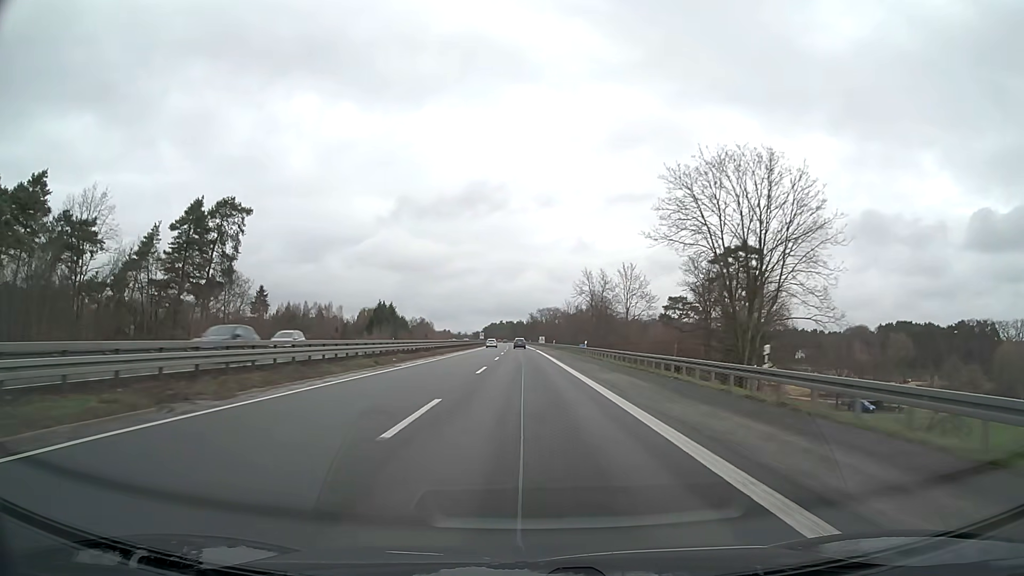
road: motorway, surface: asphalt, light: Day
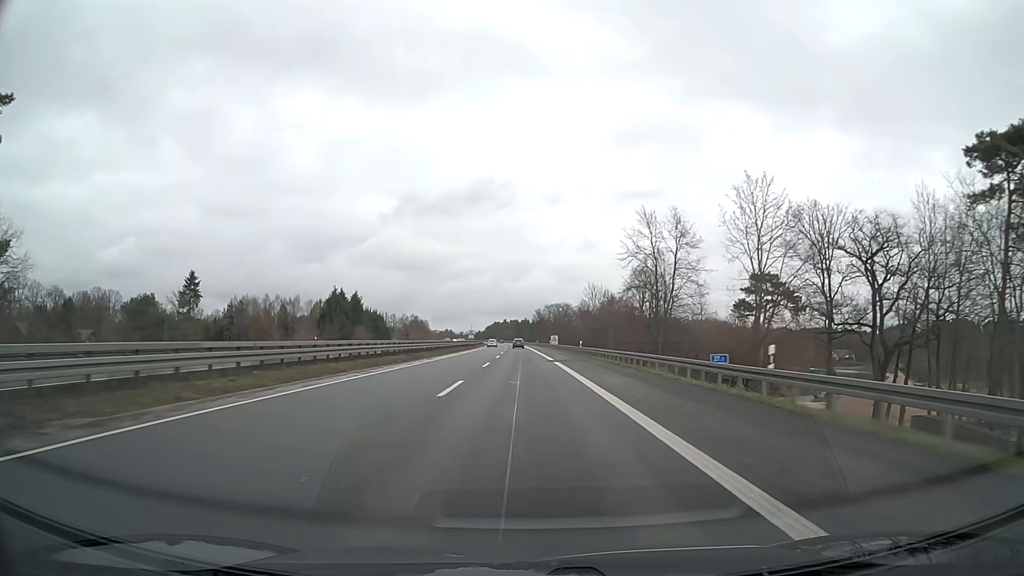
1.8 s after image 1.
(-0.2, +47.4) m; 0°
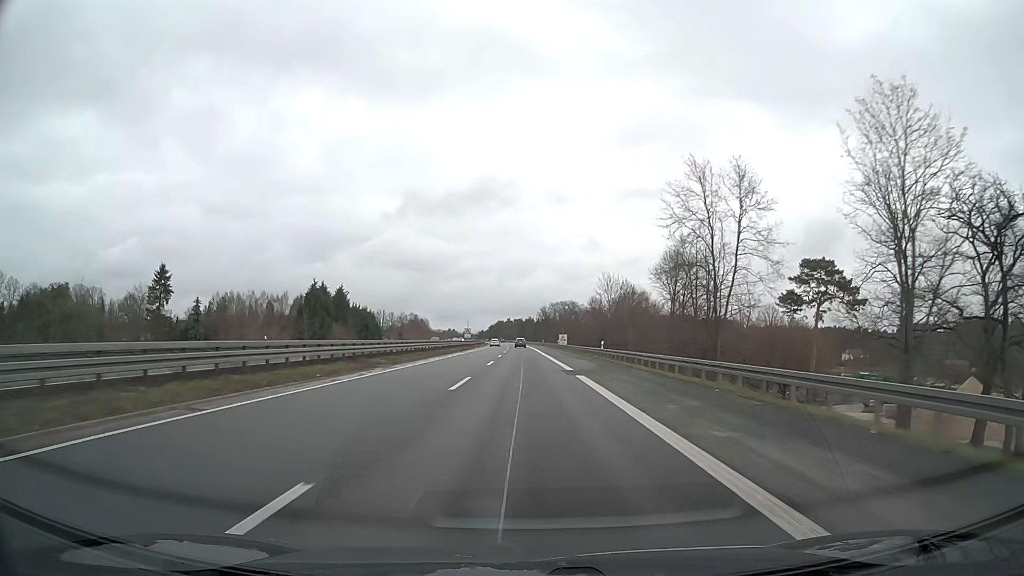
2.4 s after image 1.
(-0.1, +15.8) m; 0°
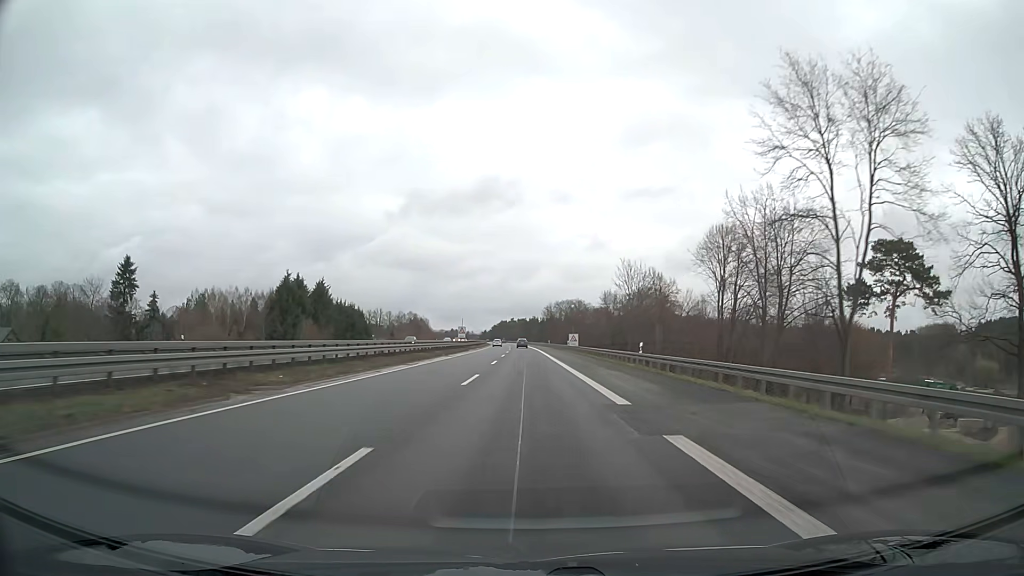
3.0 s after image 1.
(0.0, +15.8) m; 0°
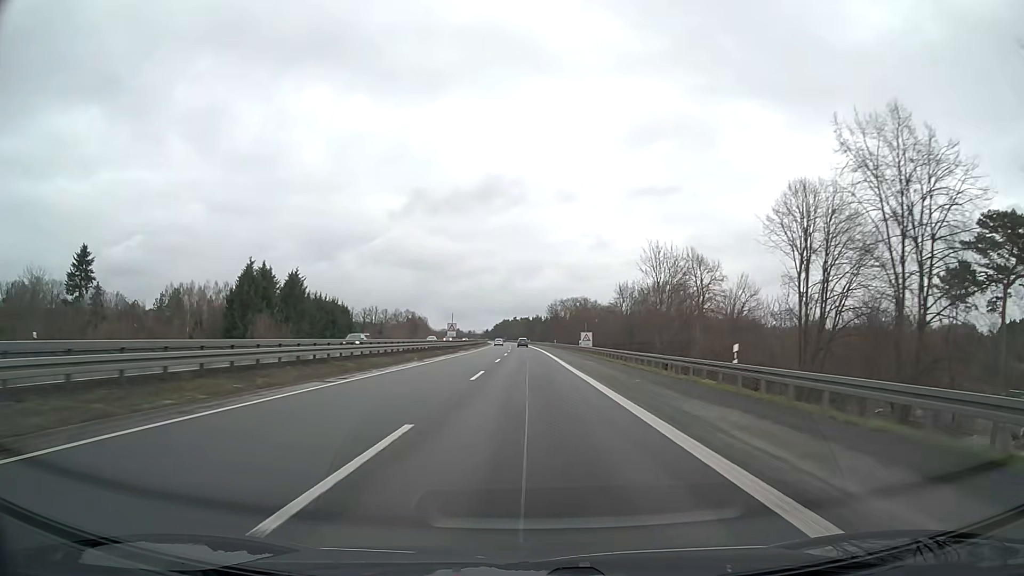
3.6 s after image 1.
(-0.1, +15.8) m; 0°
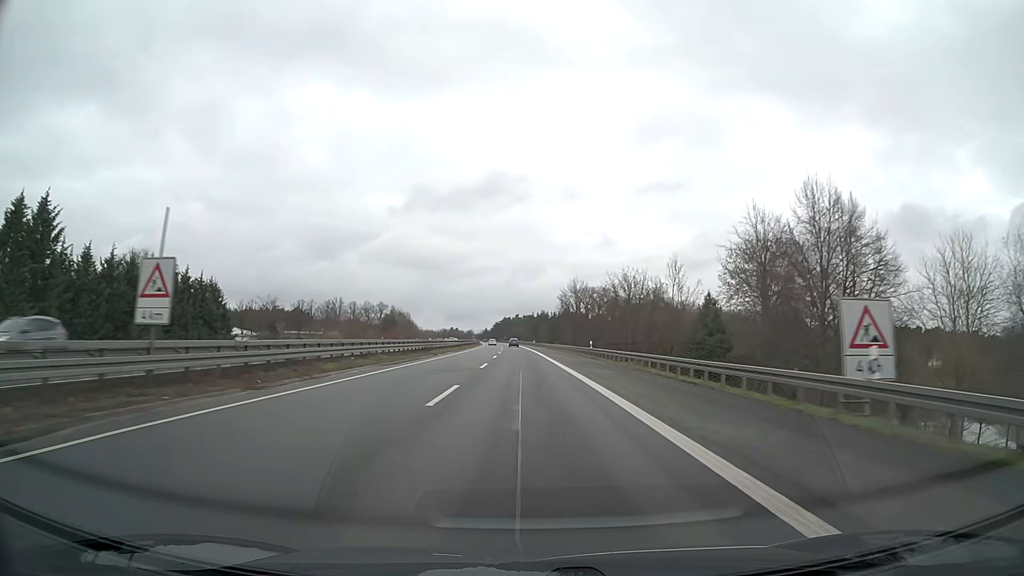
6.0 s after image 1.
(0.0, +63.2) m; 0°
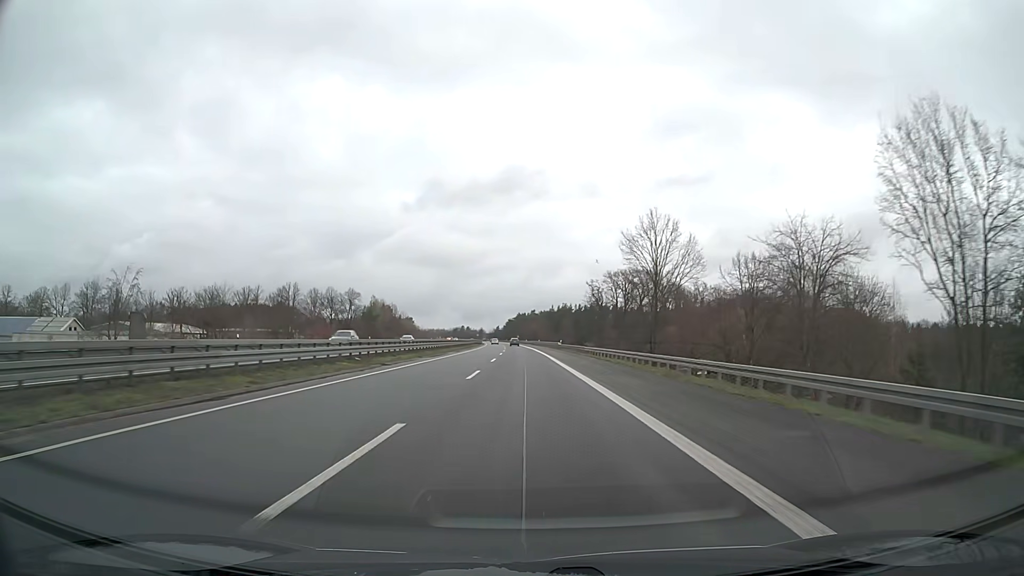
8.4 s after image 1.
(-0.6, +63.2) m; -1°
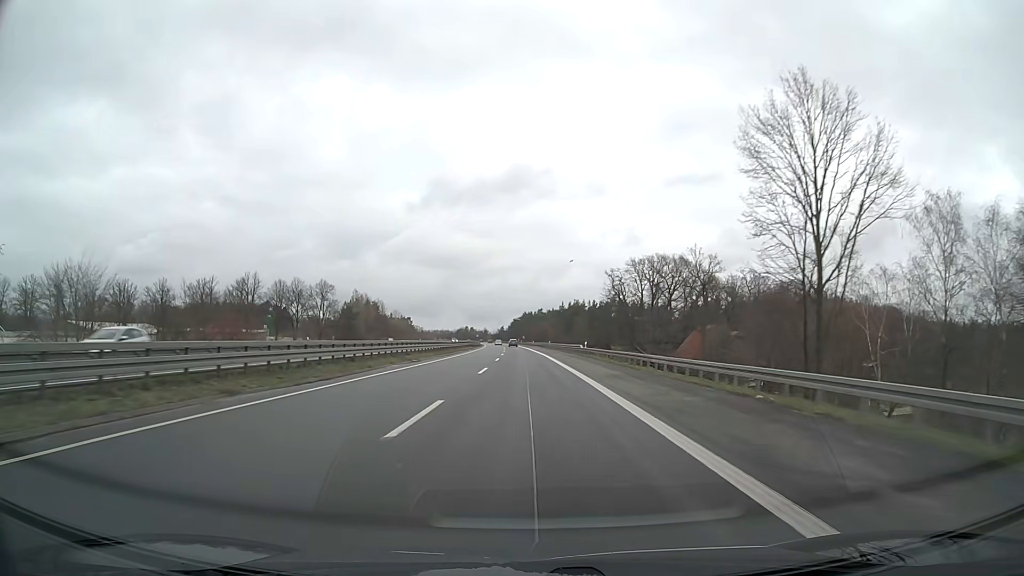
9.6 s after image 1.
(-0.2, +31.6) m; -1°
(0, +10) (0, +20) (0, +30) (0, +40) (0, +50) (0, +60) (-1, +70) (-1, +80) (-1, +90) (-1, +100) m
